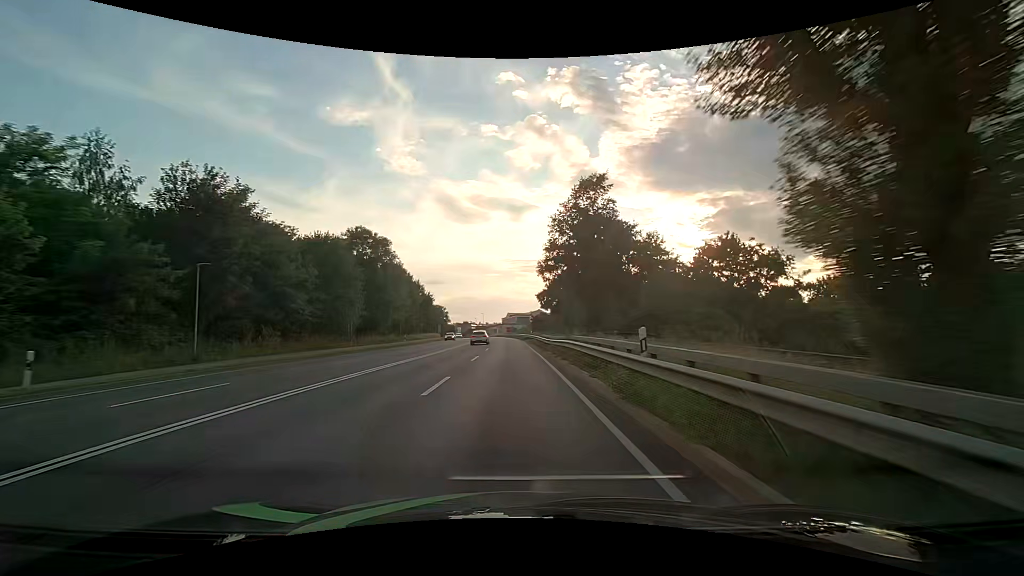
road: primary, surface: asphalt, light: Day
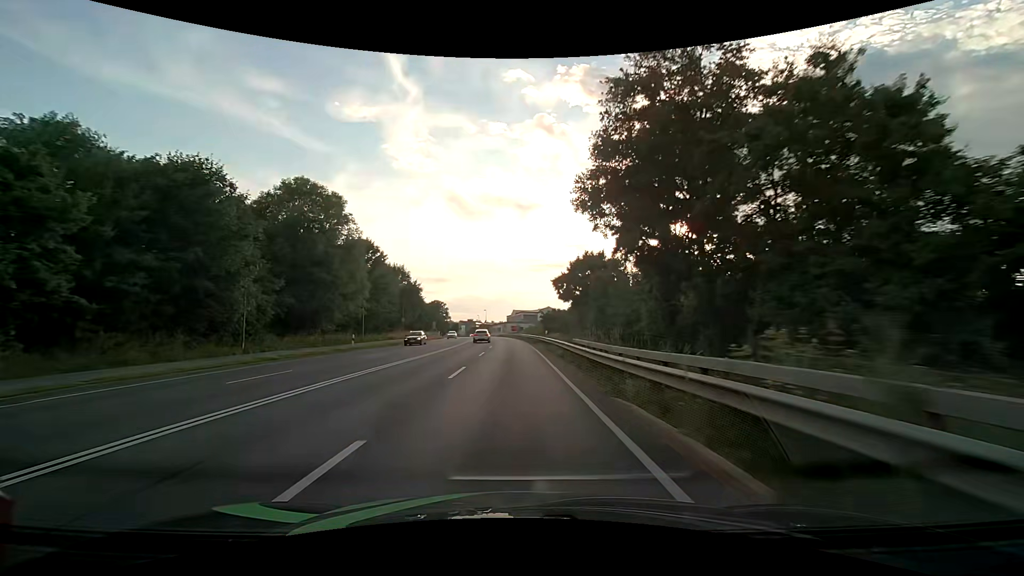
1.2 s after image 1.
(-0.3, +20.4) m; -1°
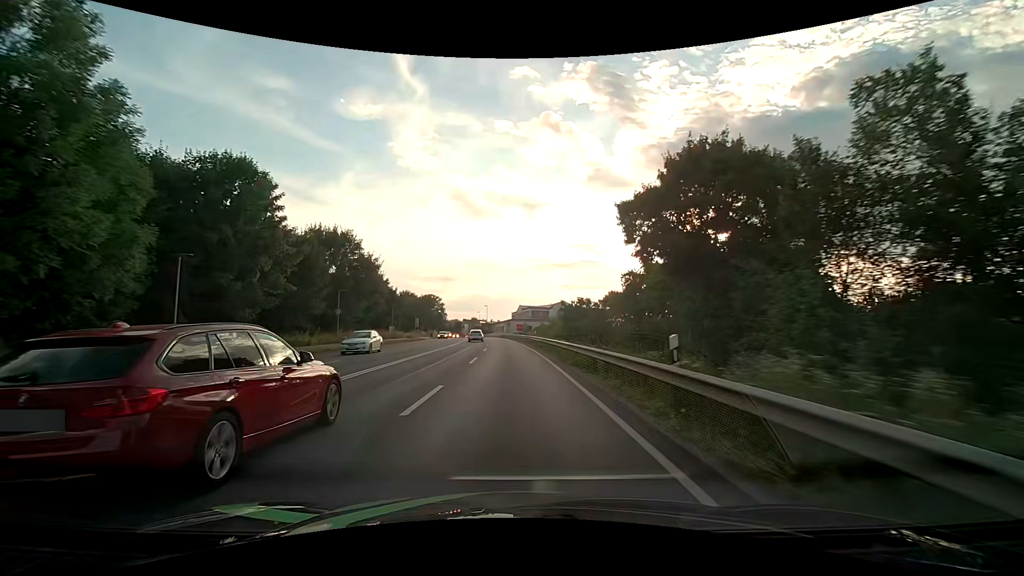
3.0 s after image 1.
(-0.3, +30.3) m; -1°
(0, +10) (0, +20) (0, +30) (0, +40) (-1, +50) (-1, +60) (-2, +70) (-3, +80) (-4, +90) (-5, +100) m
